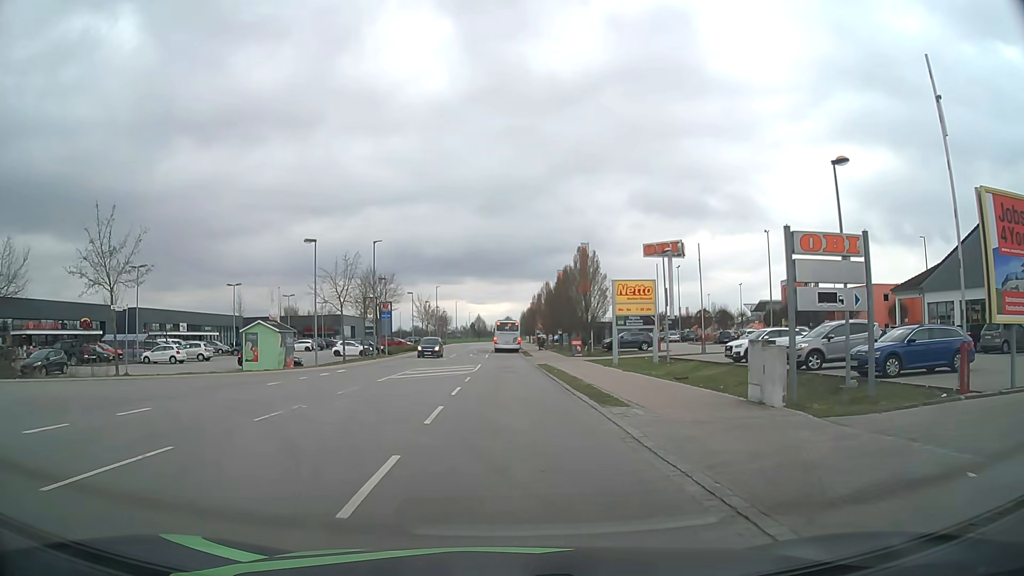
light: Day
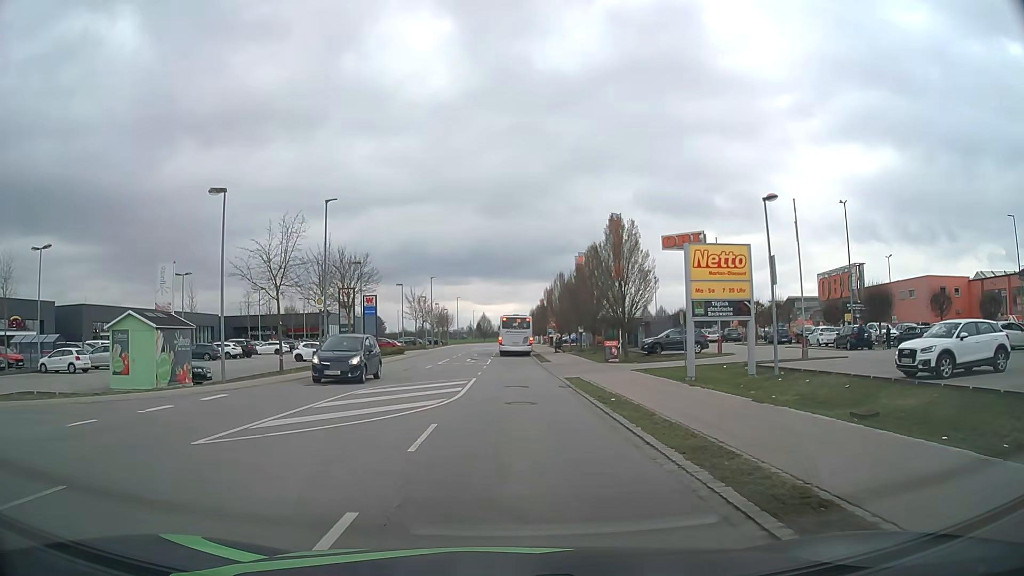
(0.0, +14.4) m; -1°
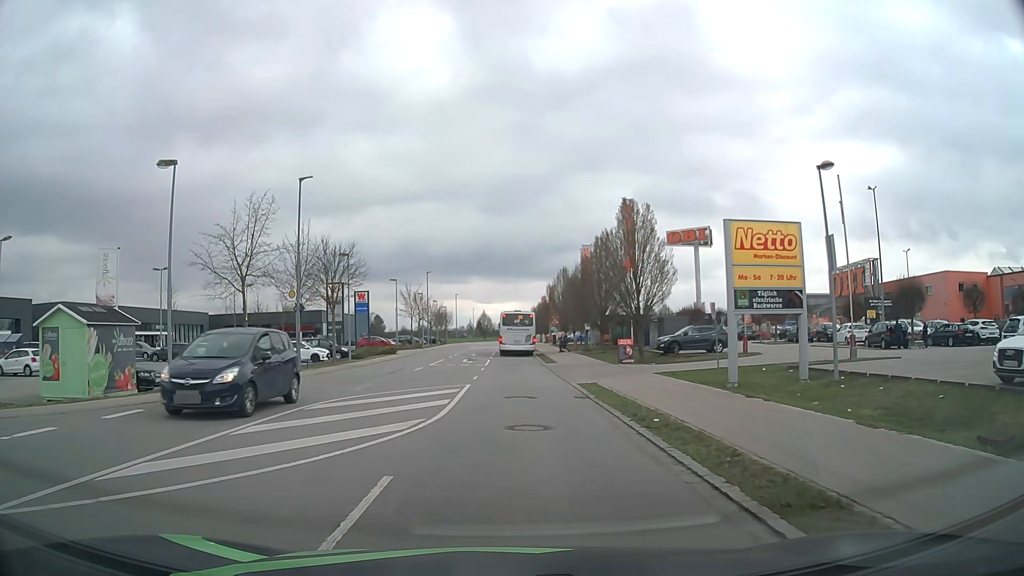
(0.0, +4.4) m; 0°
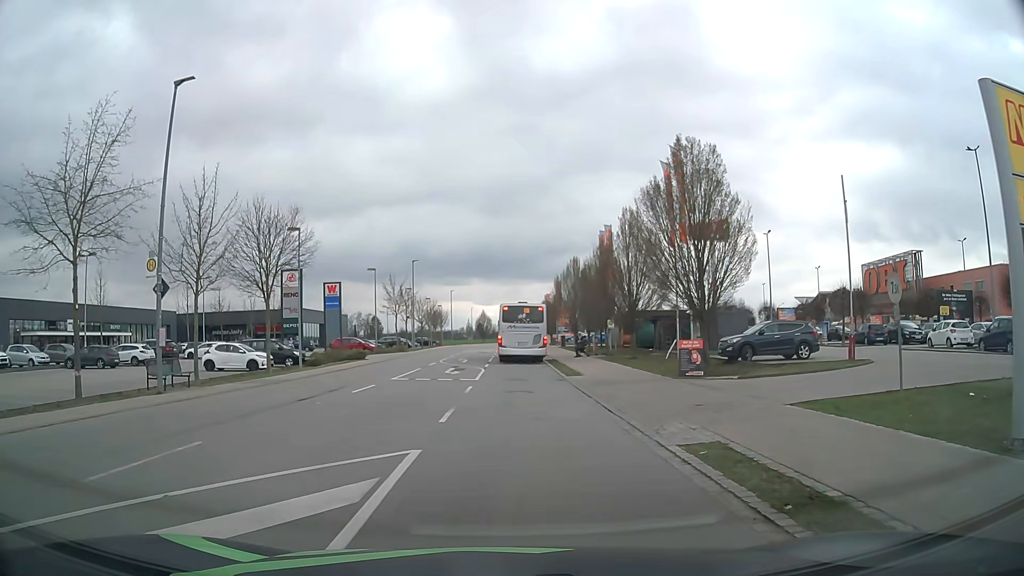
(0.0, +12.1) m; 0°
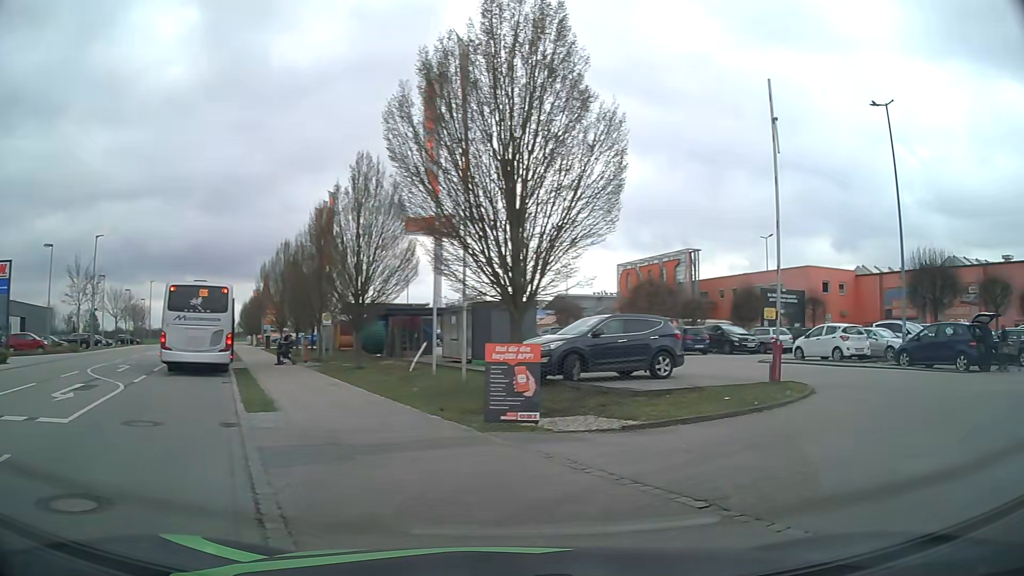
(+0.7, +12.3) m; +22°
